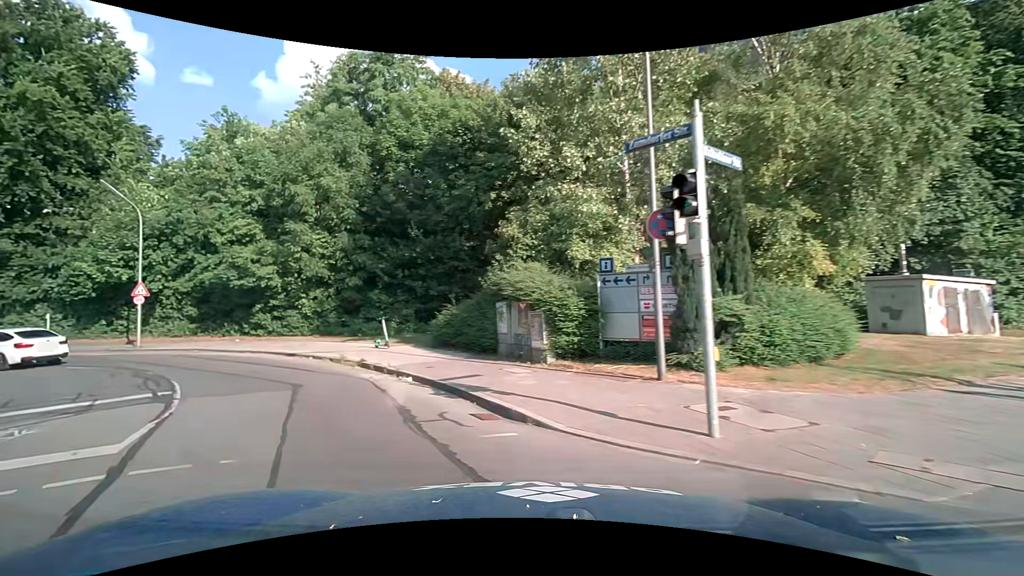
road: tertiary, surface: asphalt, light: Day
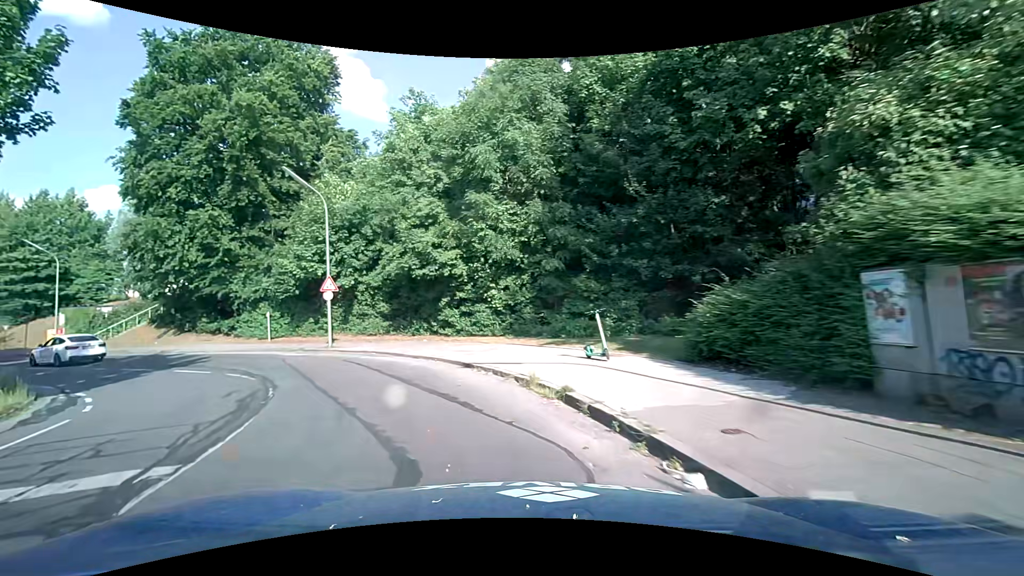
(-1.7, +7.6) m; -24°
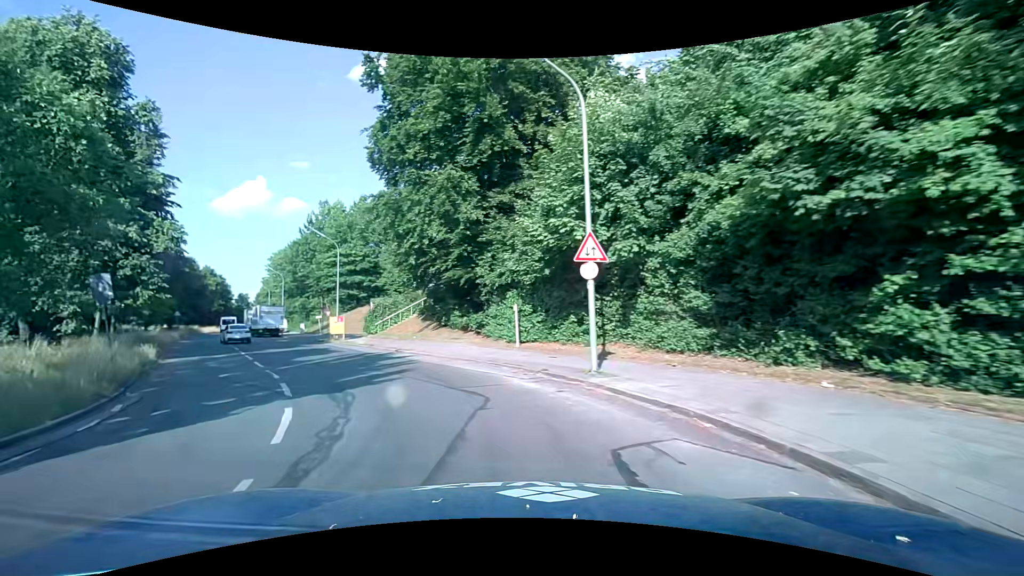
(-3.5, +12.8) m; -31°
(-2, +10) (-7, +18) (-13, +27) (-18, +35) (-24, +43) (-30, +51) (-36, +59) (-41, +68) (-46, +77) (-50, +85) m
